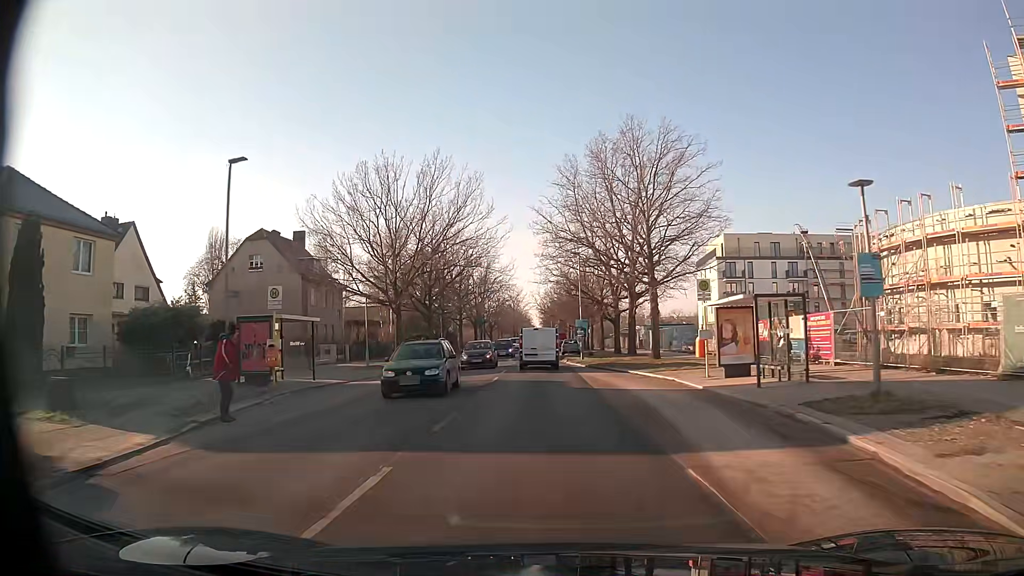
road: secondary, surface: asphalt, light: Day
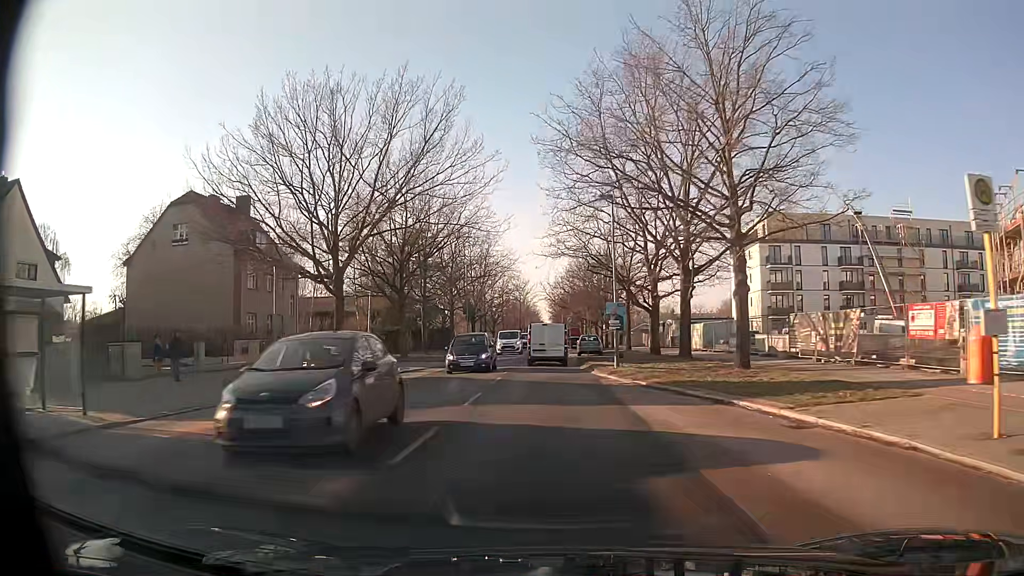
(-0.1, +15.3) m; -1°
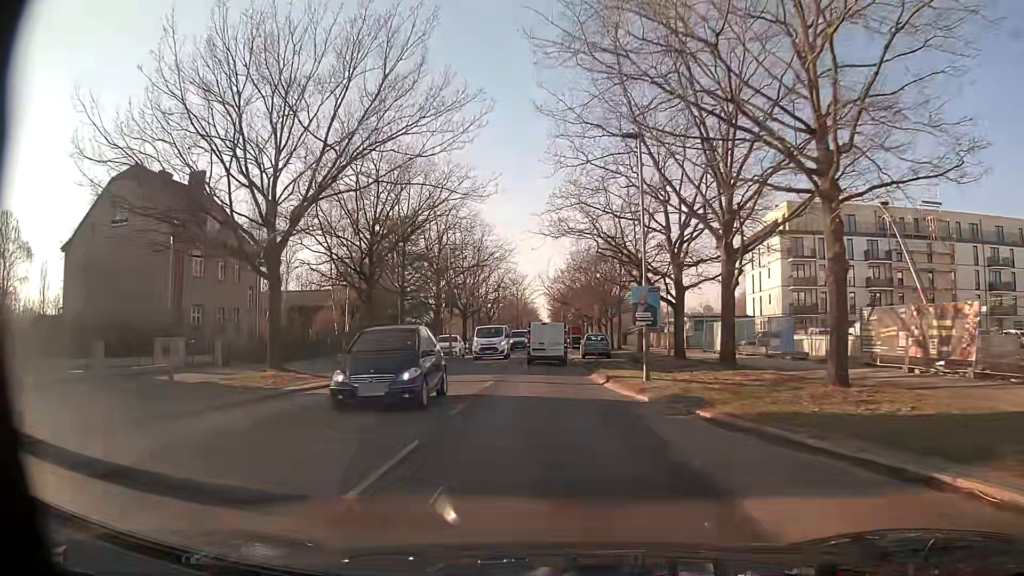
(0.0, +7.7) m; 0°
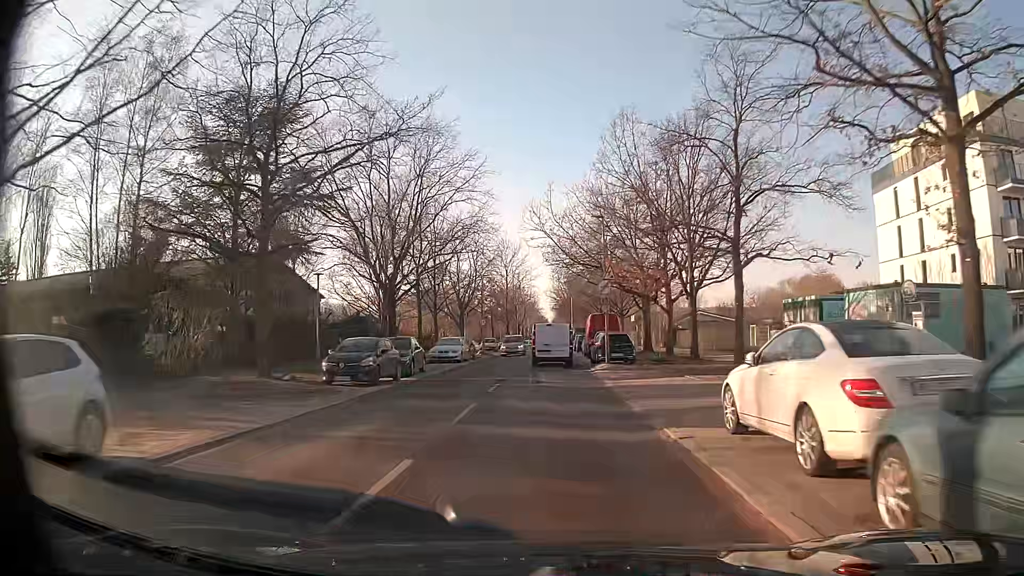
(0.0, +37.6) m; 0°
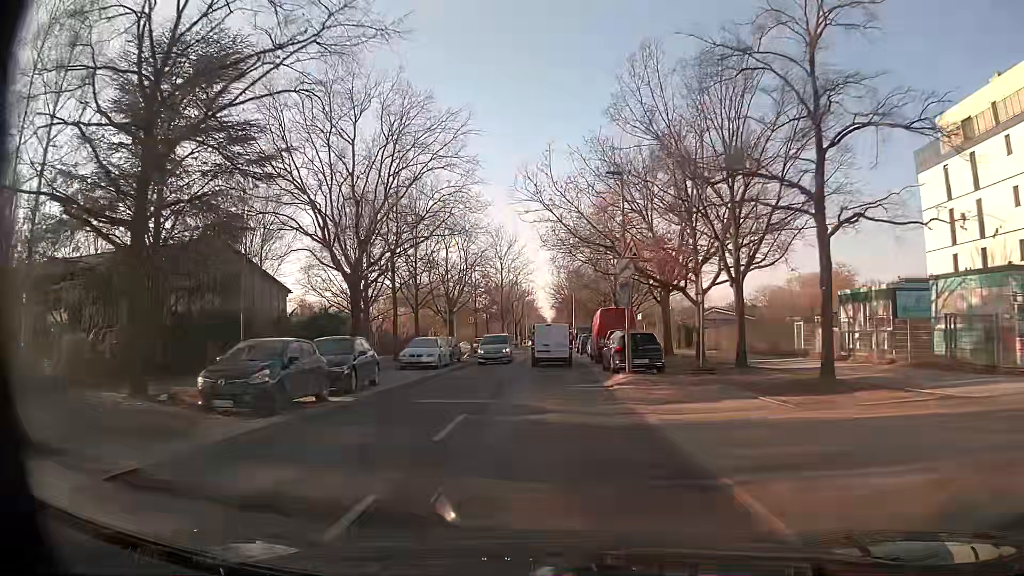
(0.0, +7.7) m; 0°
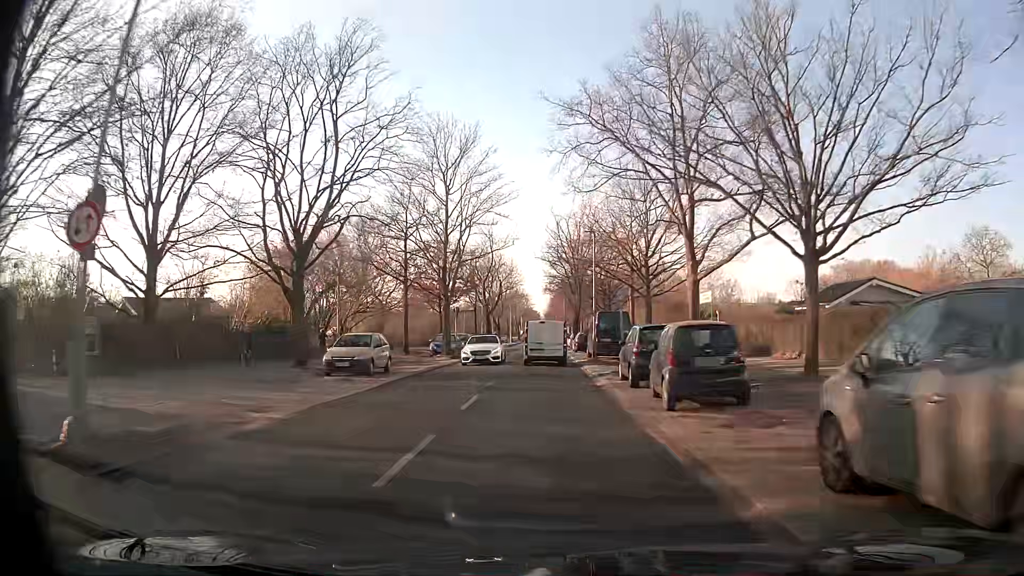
(0.0, +39.1) m; 0°
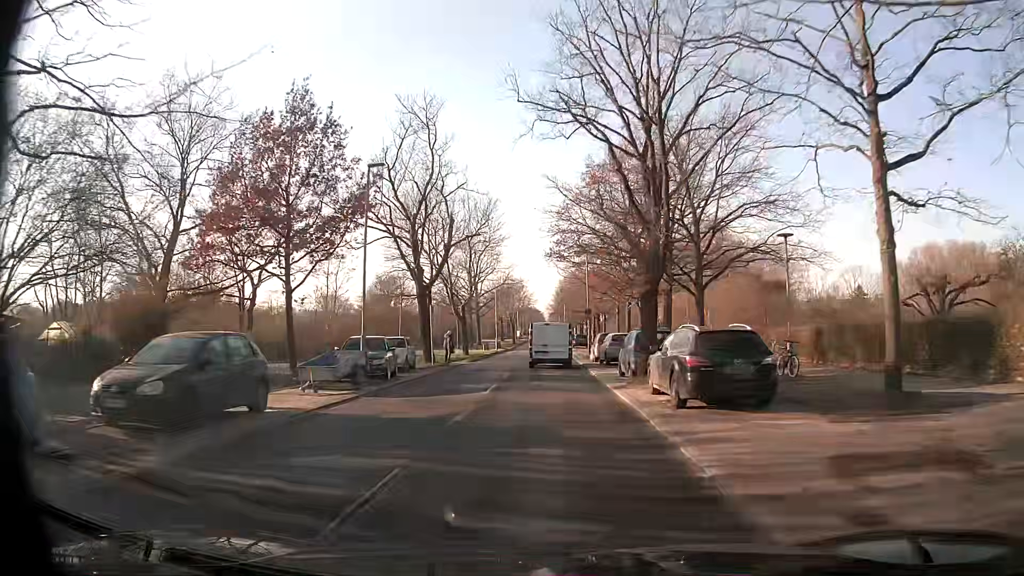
(+0.1, +38.4) m; 0°
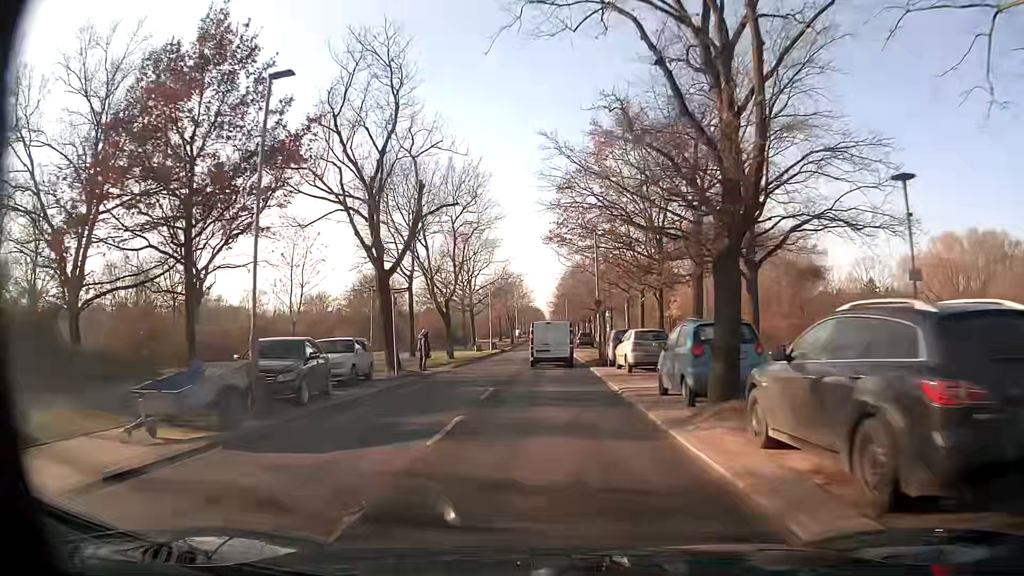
(0.0, +7.6) m; 0°
(0, +10) (0, +20) (0, +30) (0, +40) (0, +50) (0, +60) (0, +70) (0, +80) (0, +90) (0, +100) m
